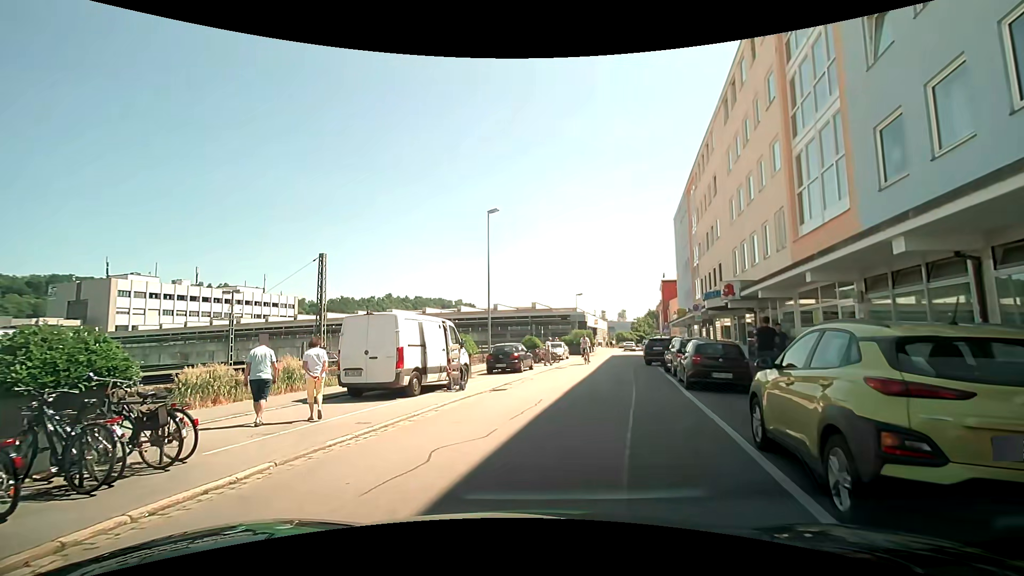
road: residential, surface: asphalt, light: Day
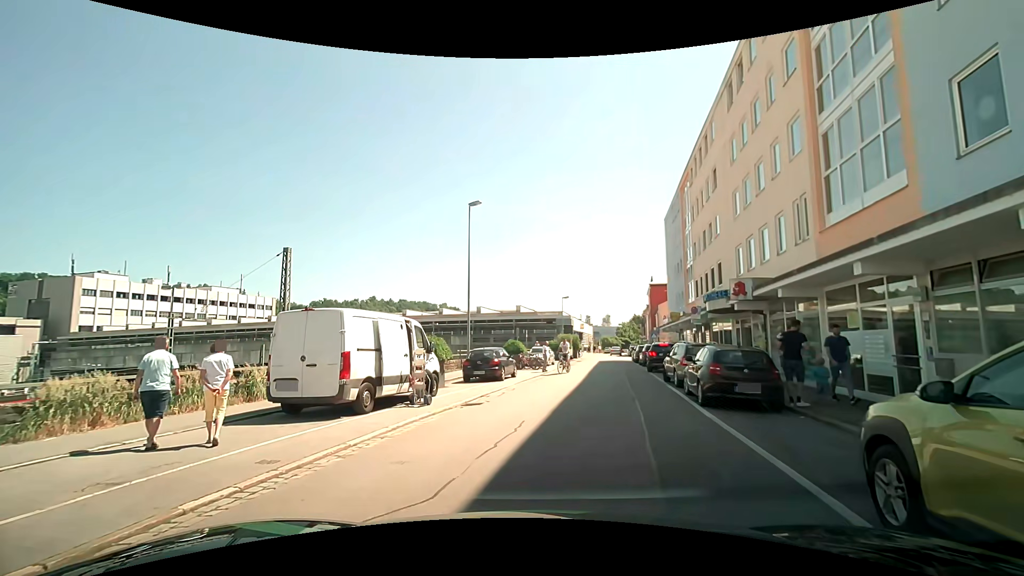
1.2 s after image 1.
(+0.2, +2.7) m; +3°
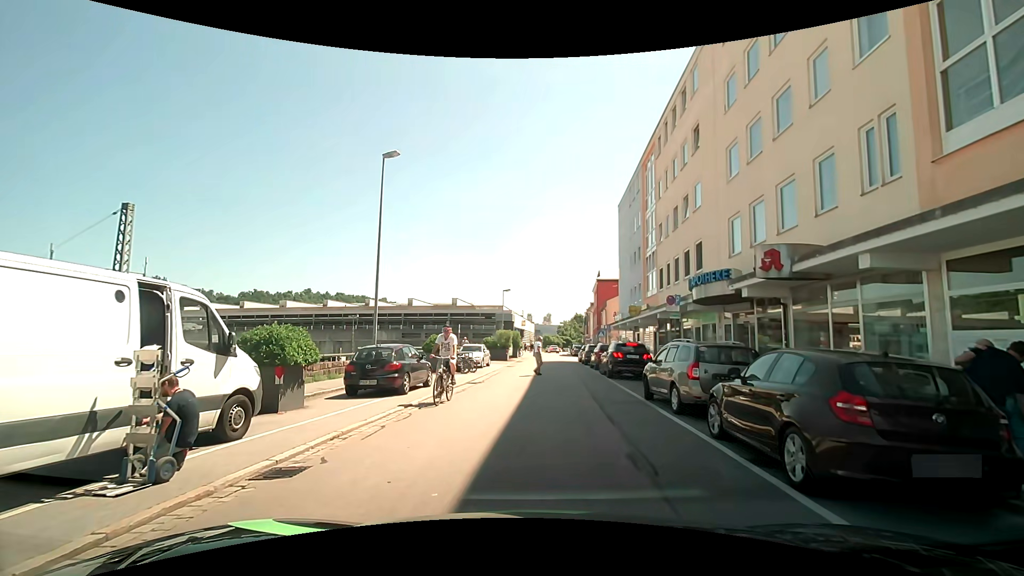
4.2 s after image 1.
(+0.5, +7.0) m; +8°
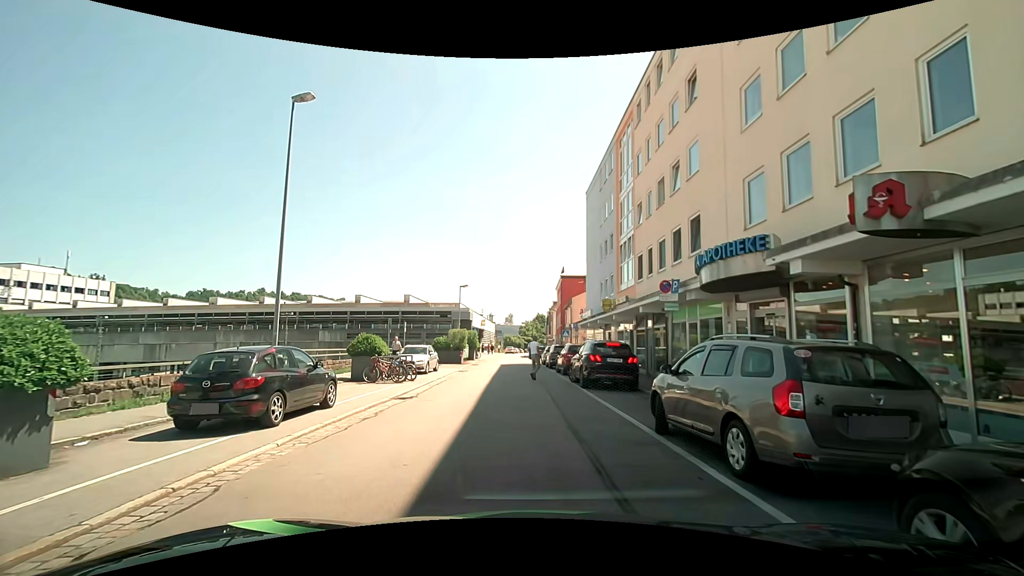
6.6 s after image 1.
(+0.1, +5.1) m; +3°
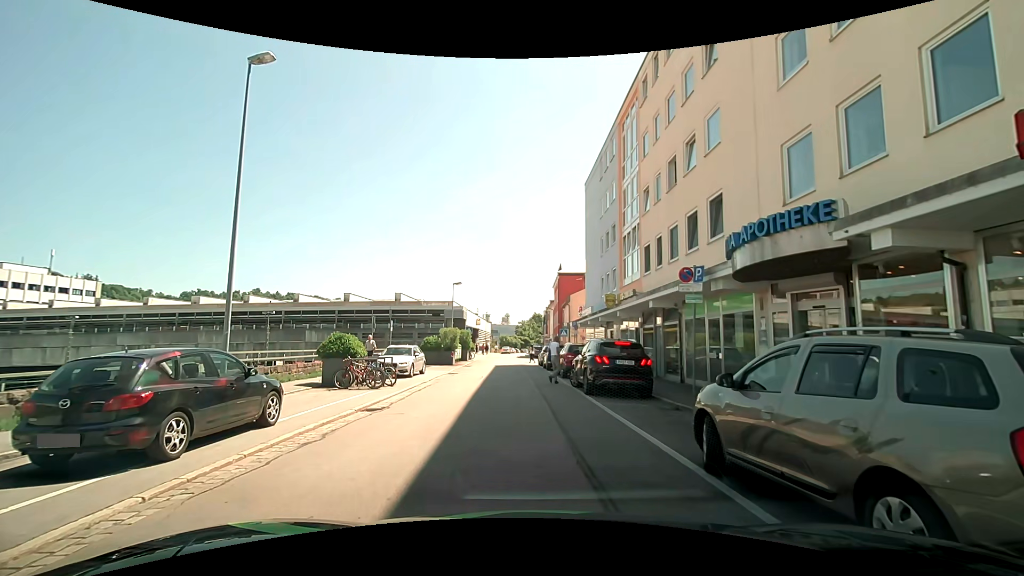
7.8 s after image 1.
(0.0, +2.5) m; 0°
